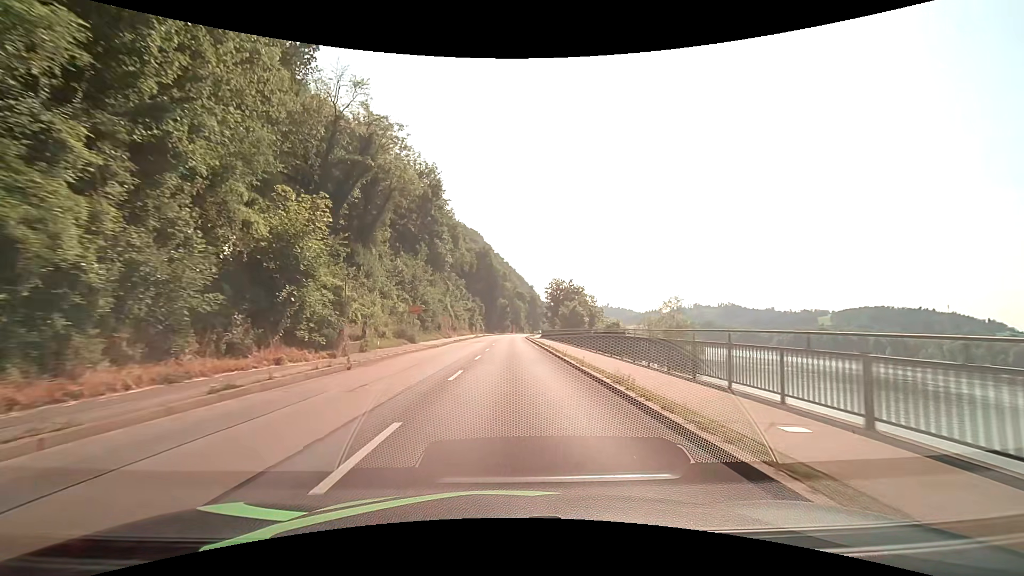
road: primary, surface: asphalt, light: Day
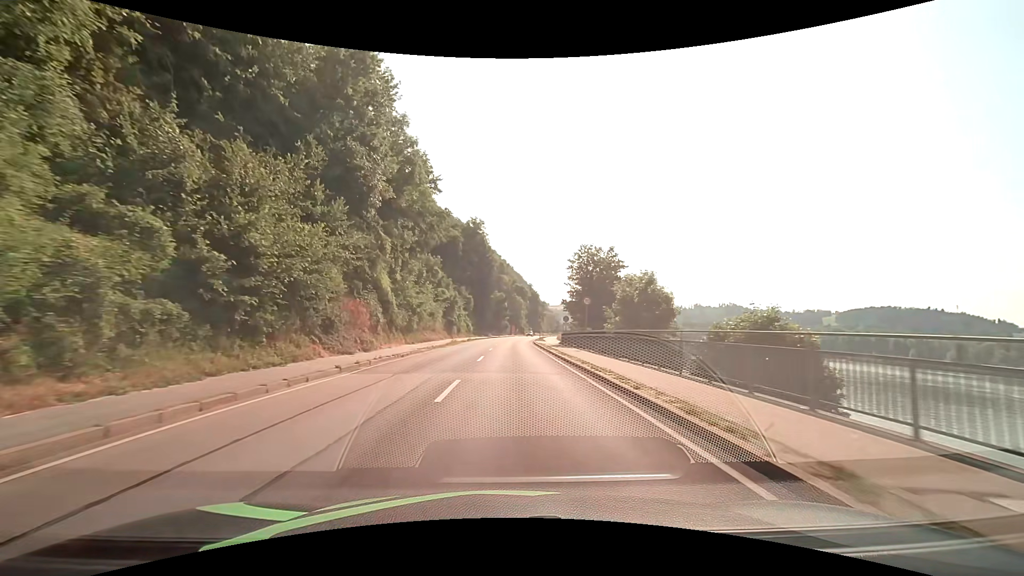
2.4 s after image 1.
(0.0, +33.2) m; 0°
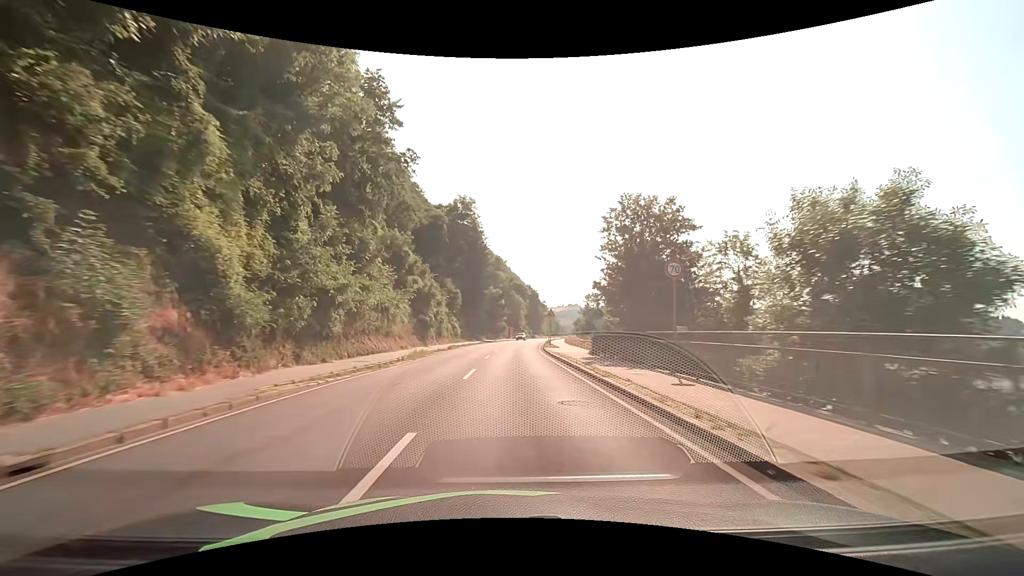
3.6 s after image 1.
(+0.1, +18.7) m; +1°
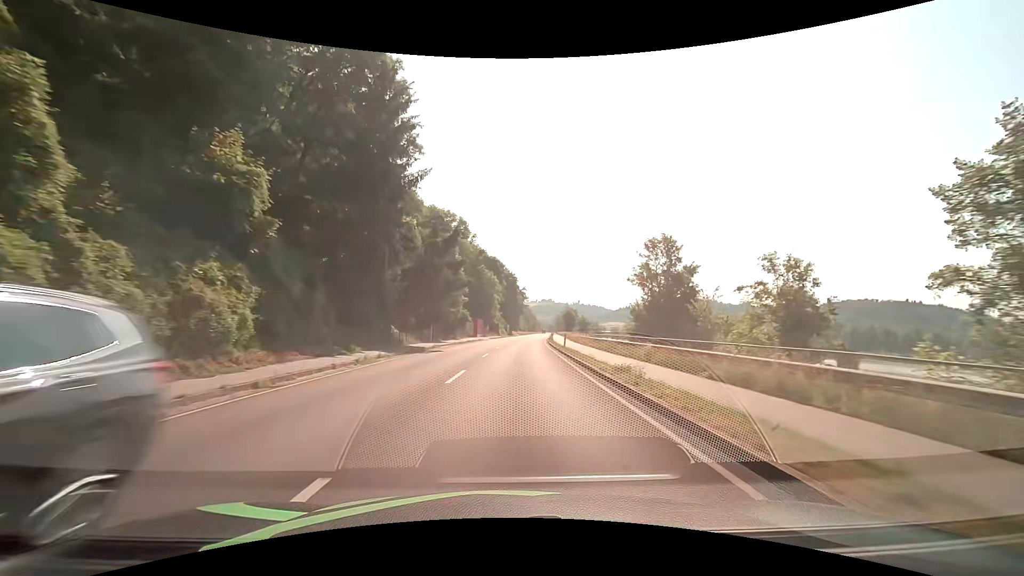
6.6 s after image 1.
(+0.9, +50.1) m; +3°
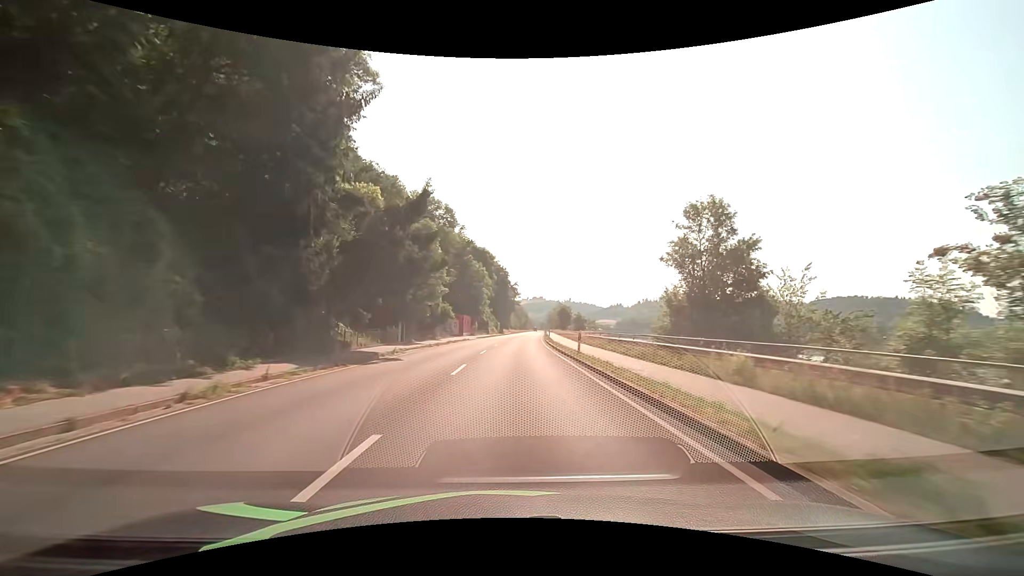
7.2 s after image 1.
(+0.1, +10.3) m; +1°
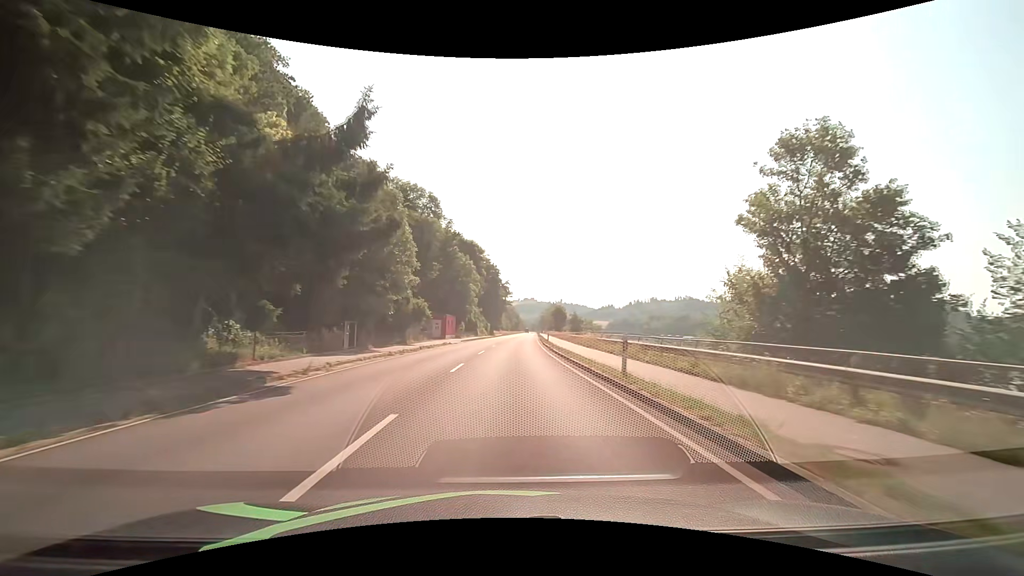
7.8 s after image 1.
(+0.1, +10.4) m; +1°
(0, +10) (0, +20) (0, +30) (+1, +40) (+1, +50) (+2, +60) (+2, +70) (+3, +80) (+3, +90) (+4, +100) m
